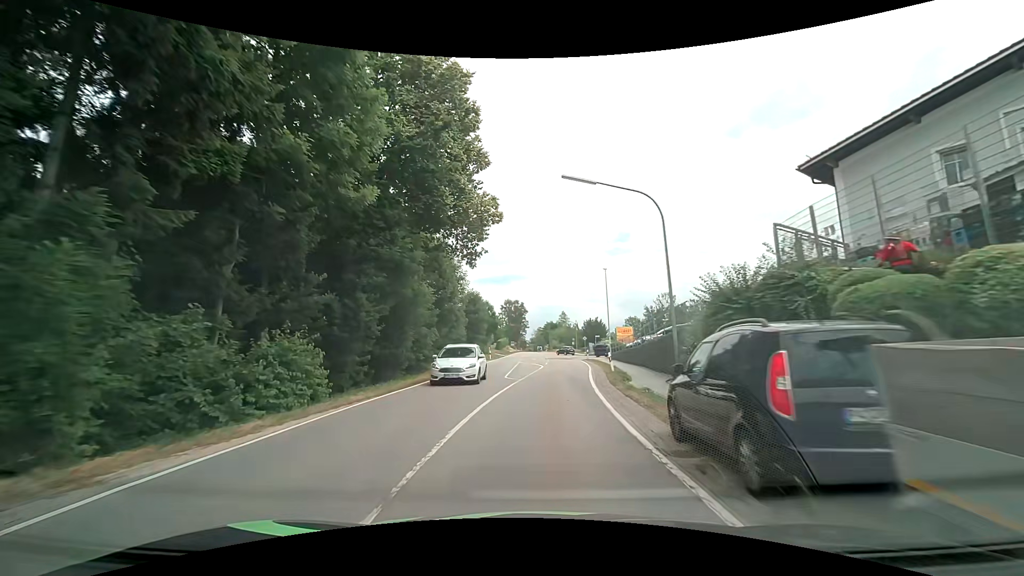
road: tertiary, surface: asphalt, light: Day
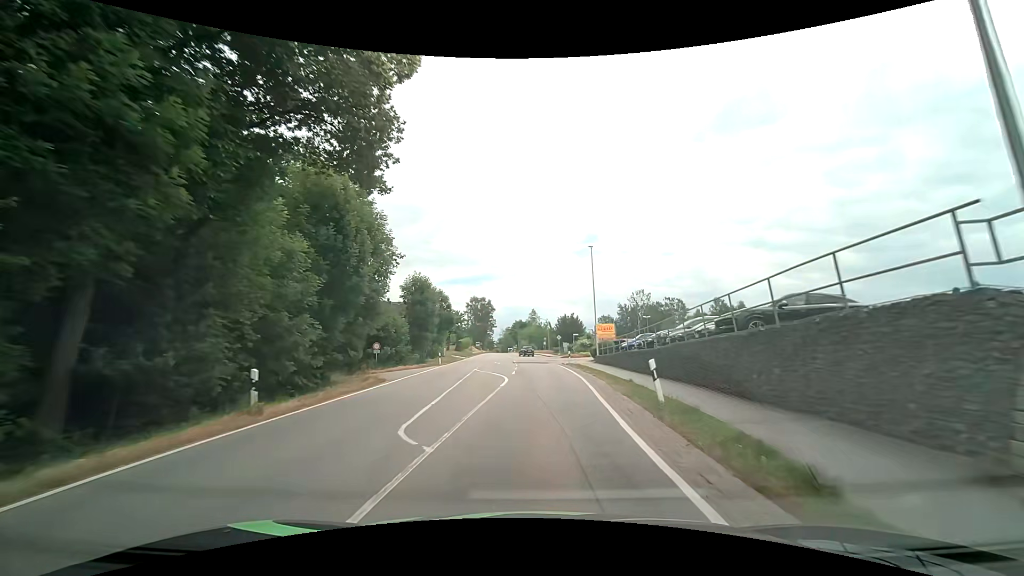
(+0.2, +14.0) m; +4°
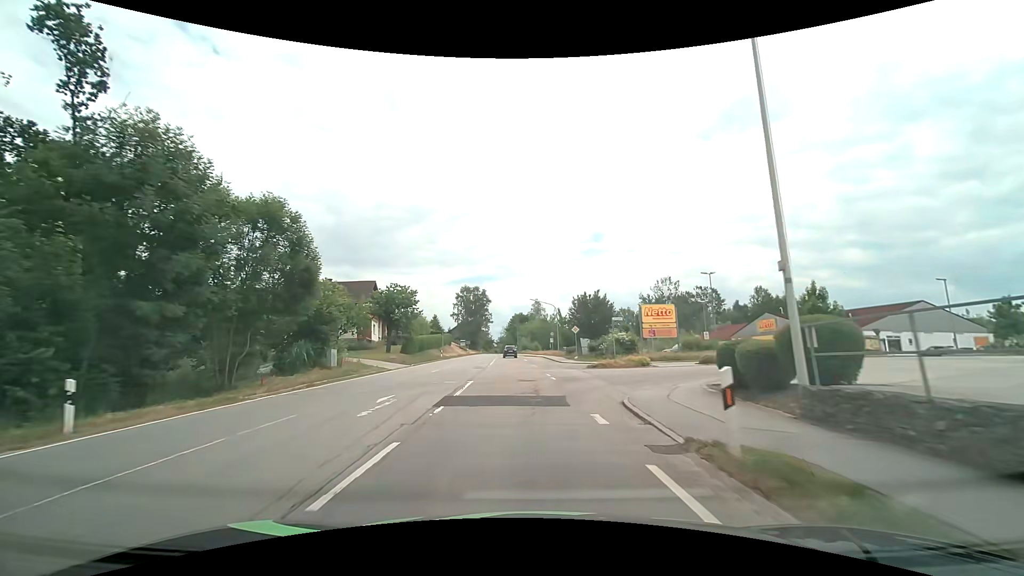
(+0.6, +34.5) m; -1°
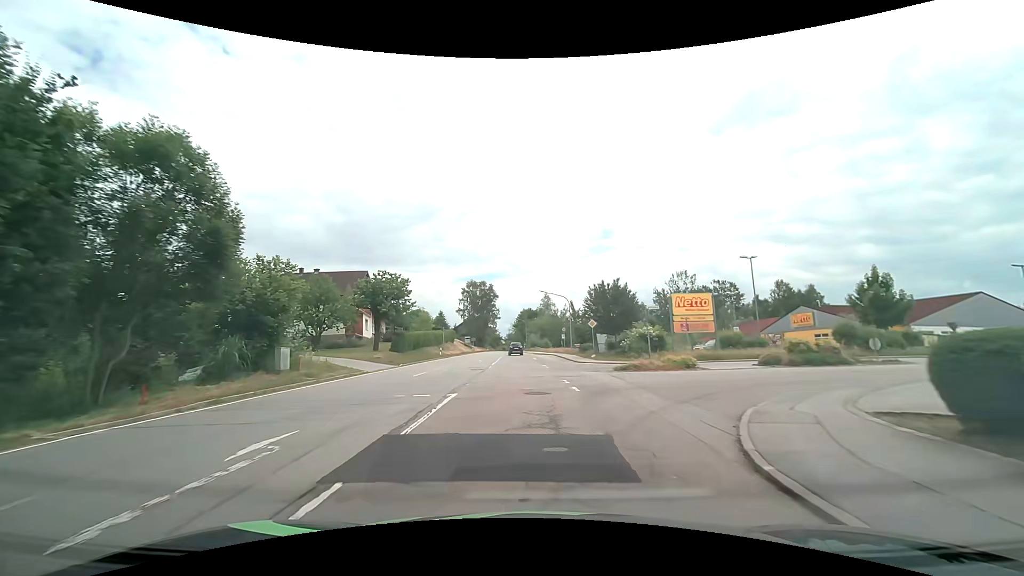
(-0.1, +6.9) m; -1°
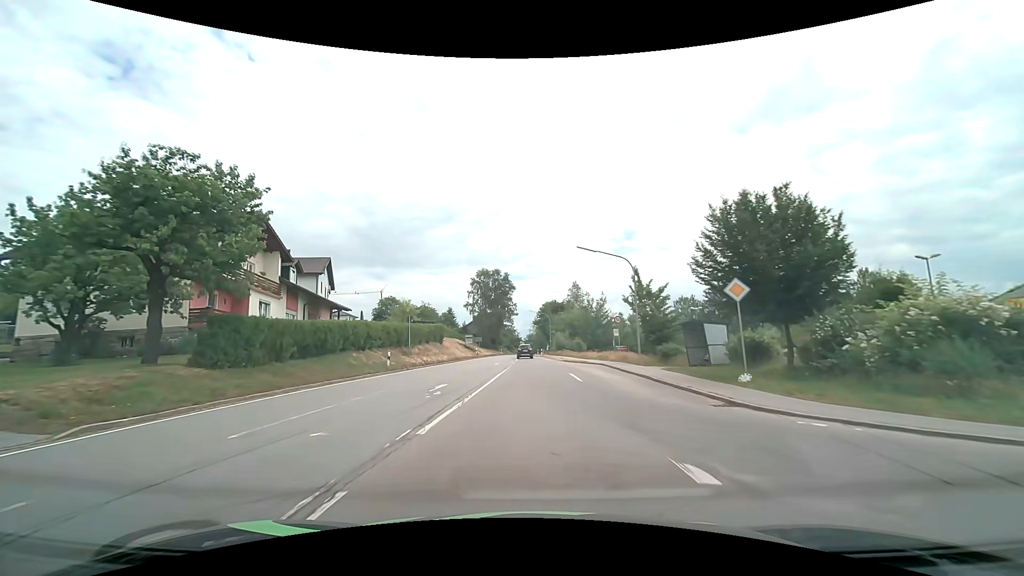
(-0.8, +27.7) m; -3°
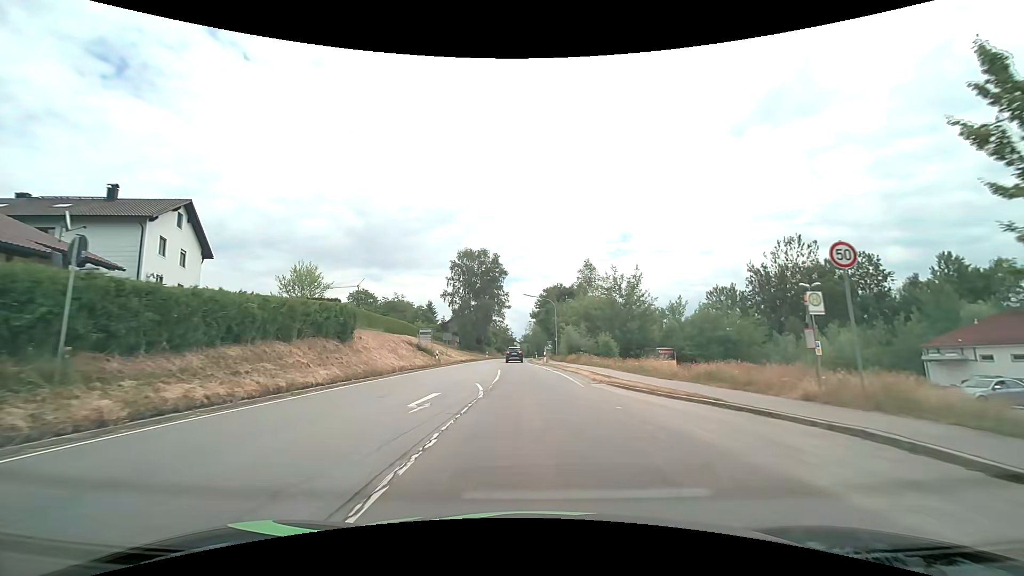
(-0.3, +28.0) m; 0°
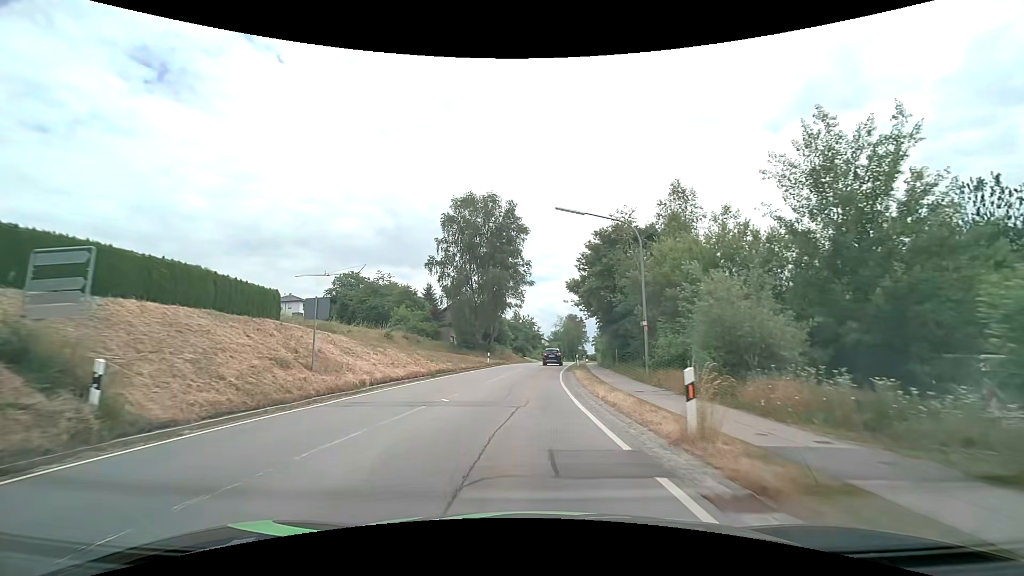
(-0.6, +35.4) m; -3°
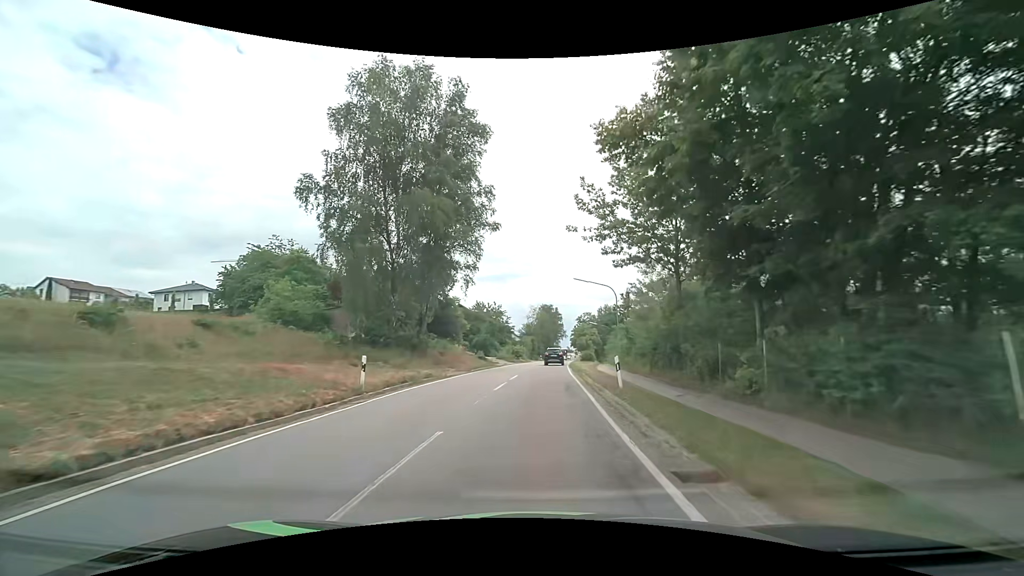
(+0.2, +28.6) m; +3°
(0, +10) (+1, +20) (+1, +30) (+1, +40) (+2, +50) (+3, +60) (+4, +70) (+5, +80) (+6, +90) (+7, +100) m
